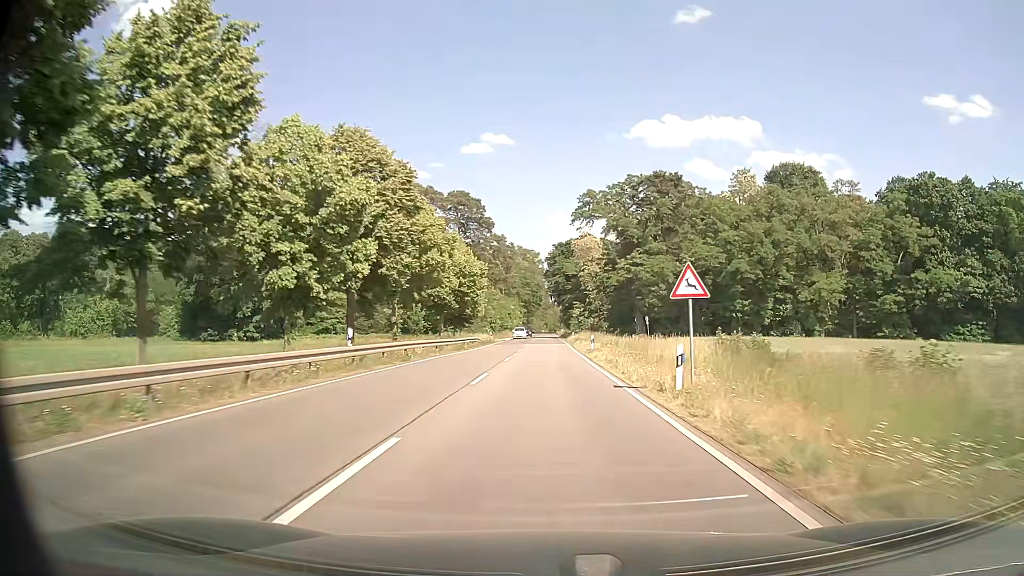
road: primary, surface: asphalt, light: Day
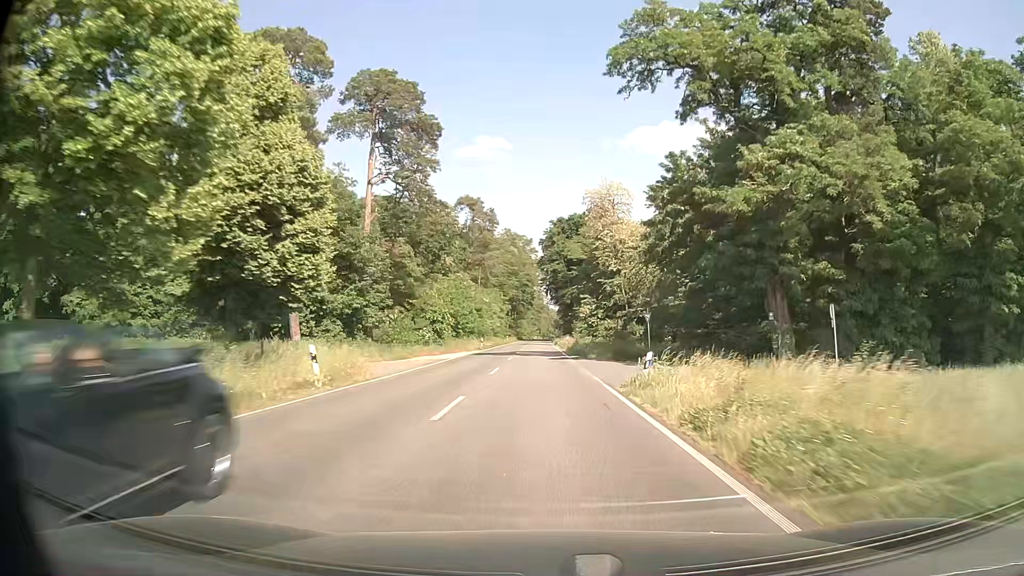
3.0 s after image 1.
(+0.2, +53.9) m; +1°
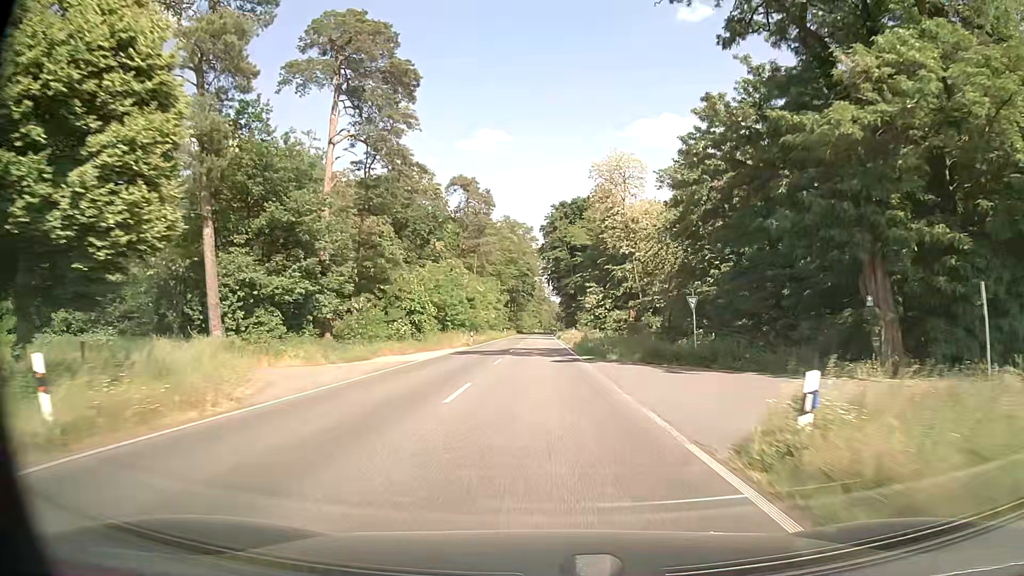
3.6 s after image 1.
(0.0, +10.6) m; 0°
(0, +10) (0, +20) (0, +30) (0, +40) (0, +50) (0, +60) (0, +70) (0, +80) (0, +90) (0, +100) m
